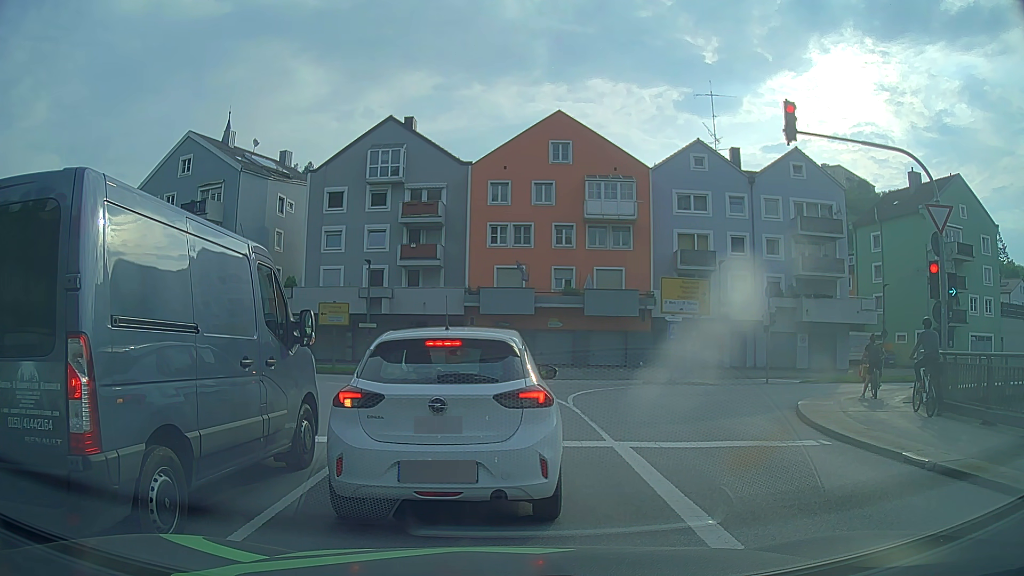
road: primary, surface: asphalt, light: Day
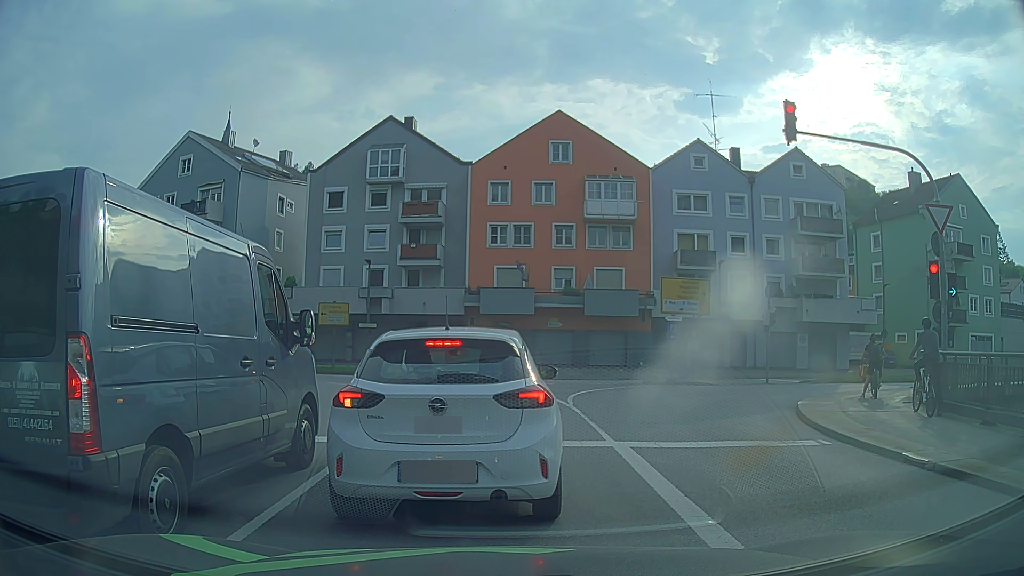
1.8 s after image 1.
(0.0, 0.0) m; 0°
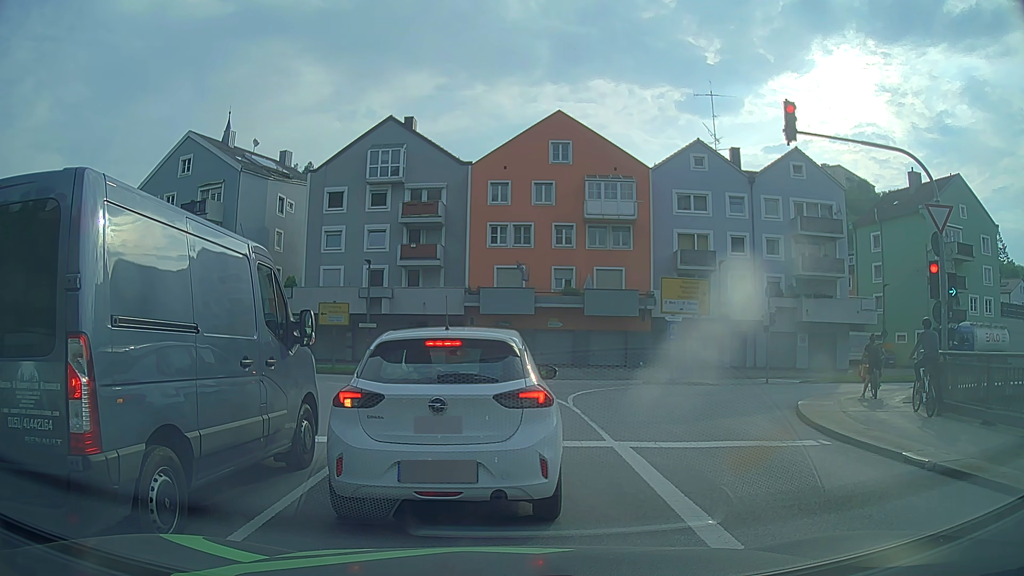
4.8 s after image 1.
(0.0, 0.0) m; 0°
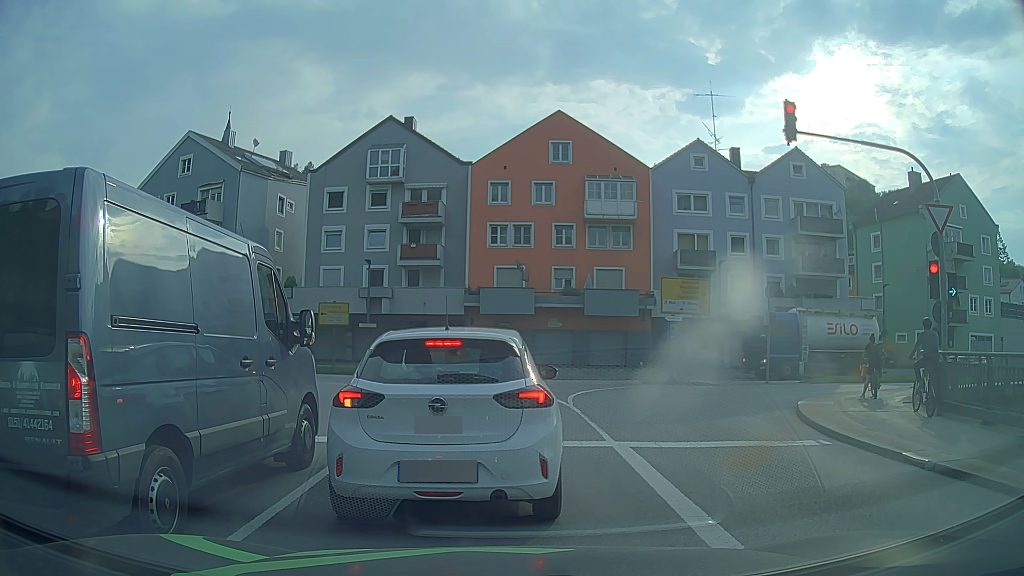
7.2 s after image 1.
(0.0, 0.0) m; 0°
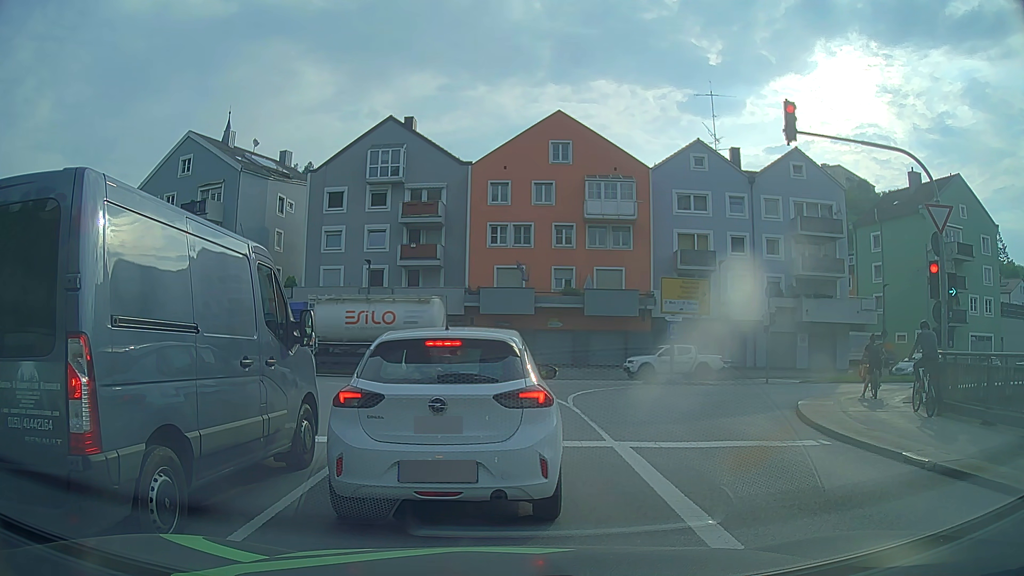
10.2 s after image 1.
(0.0, 0.0) m; 0°
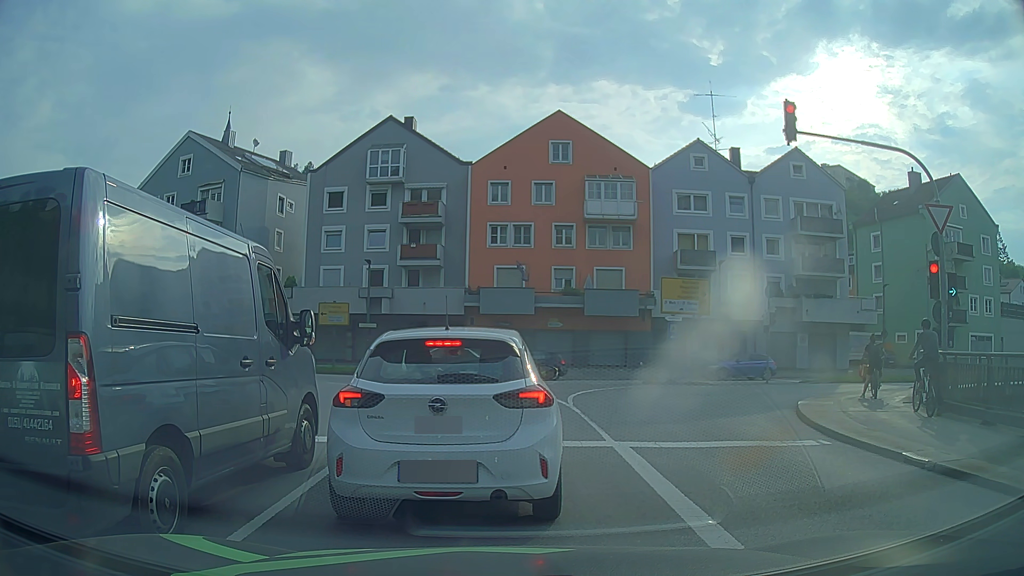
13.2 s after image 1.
(0.0, 0.0) m; 0°
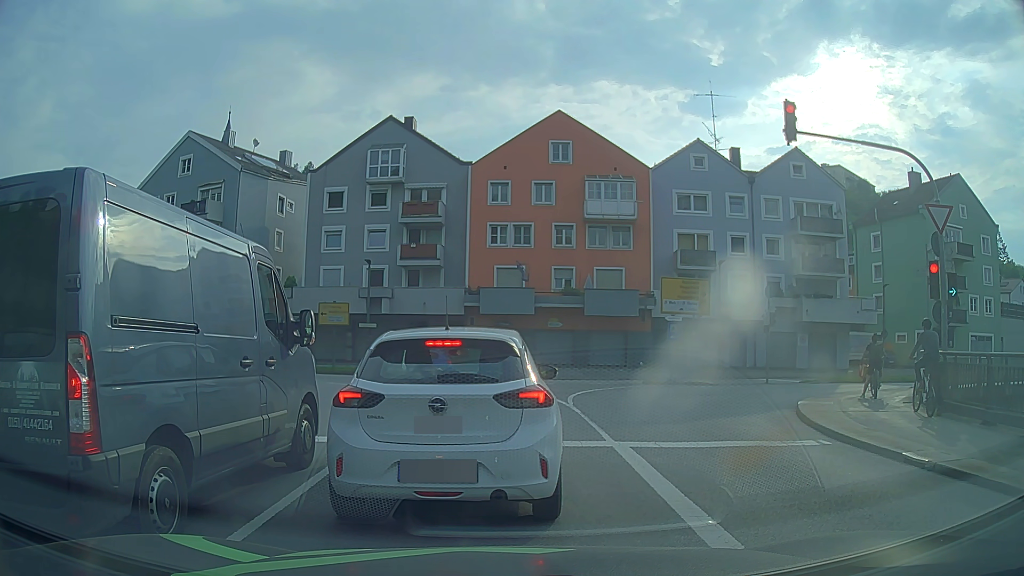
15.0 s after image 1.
(0.0, 0.0) m; 0°
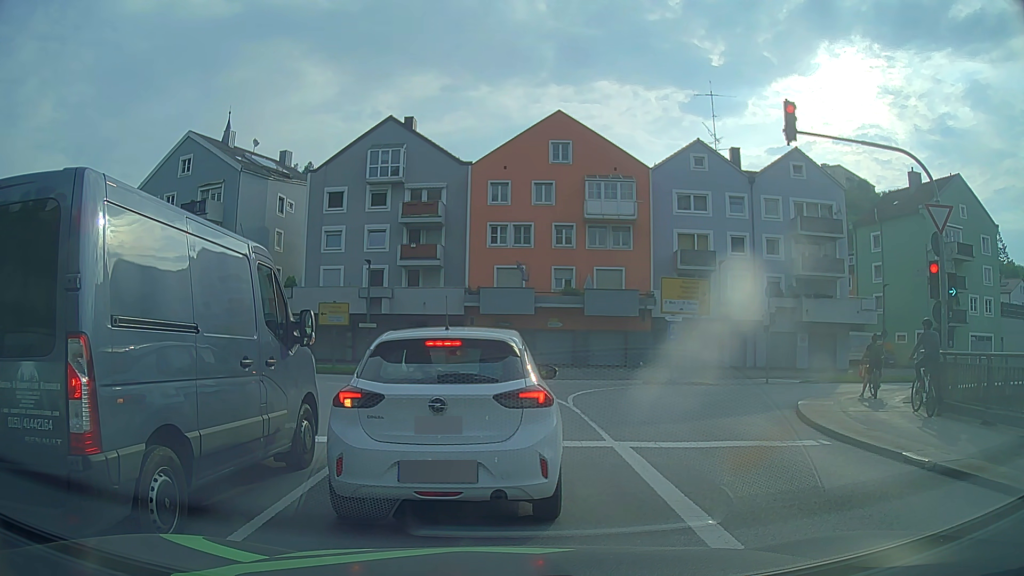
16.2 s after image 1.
(0.0, 0.0) m; 0°
